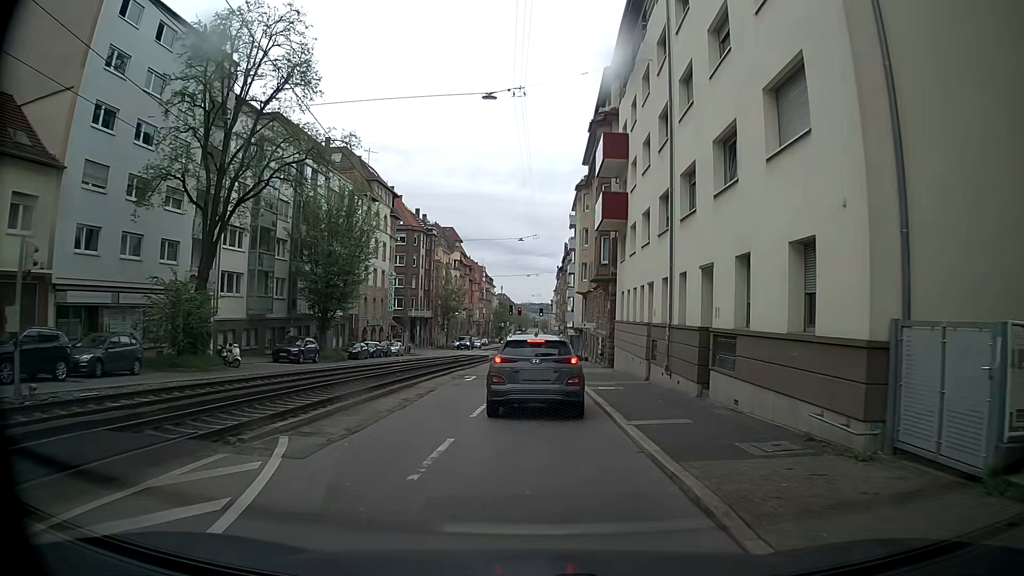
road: tertiary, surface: asphalt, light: Day
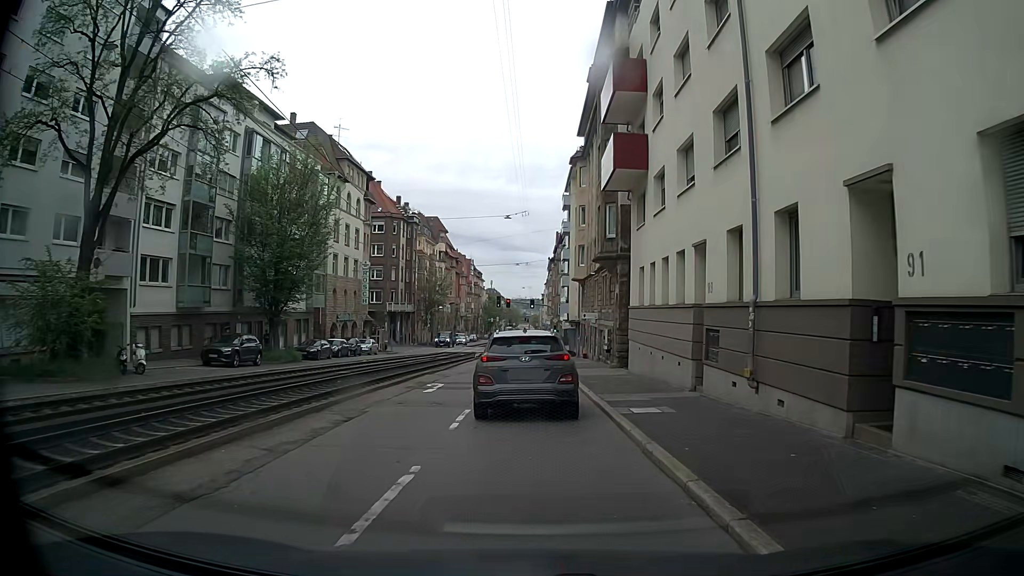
(0.0, +8.3) m; +1°
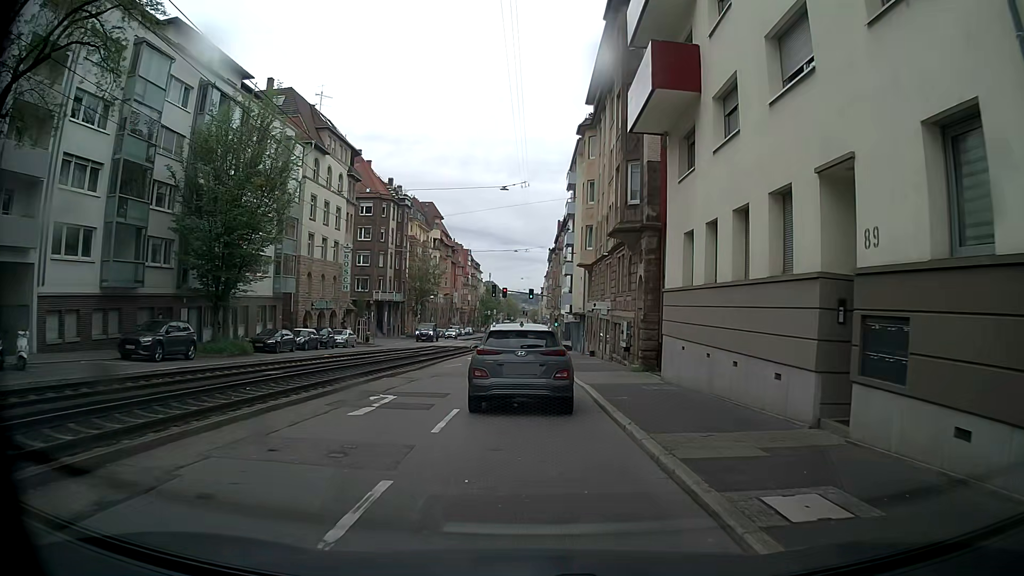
(-0.1, +7.3) m; -2°
(0, +10) (0, +20) (0, +30) (+1, +40) (+1, +50) (+1, +60) (+1, +70) (0, +80) (-1, +90) (-1, +100) m
